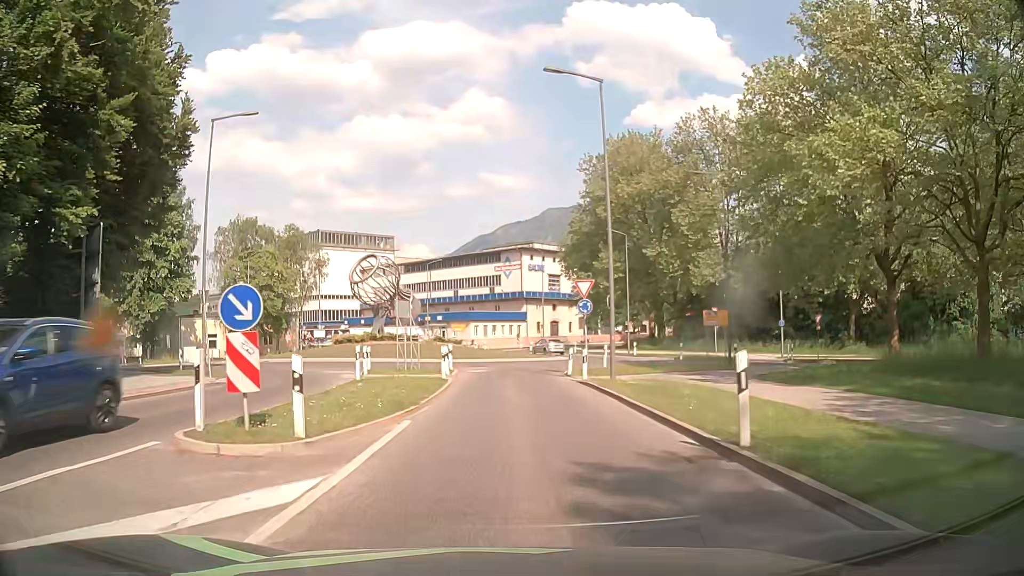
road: primary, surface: asphalt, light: Day
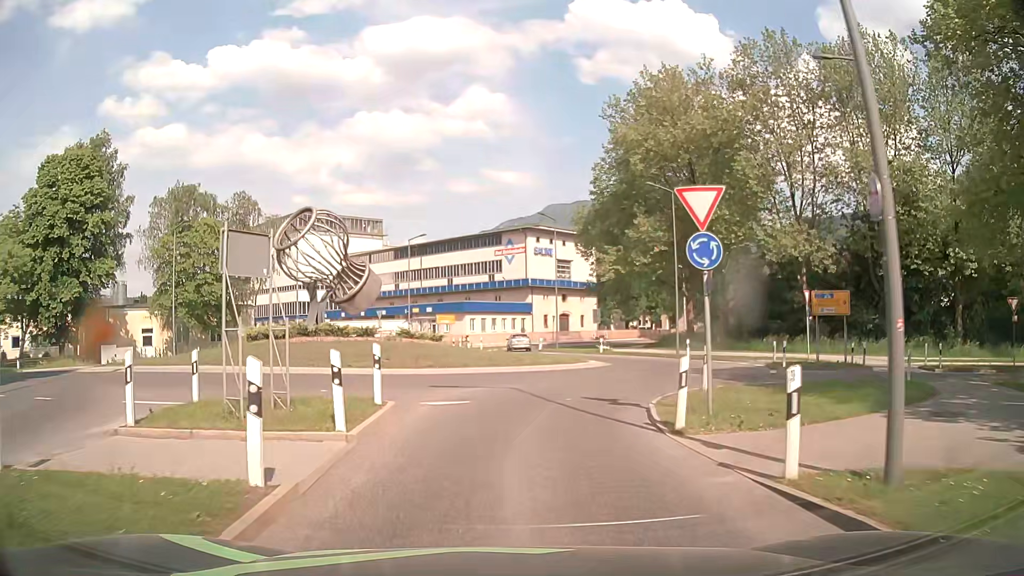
(0.0, +16.2) m; -1°
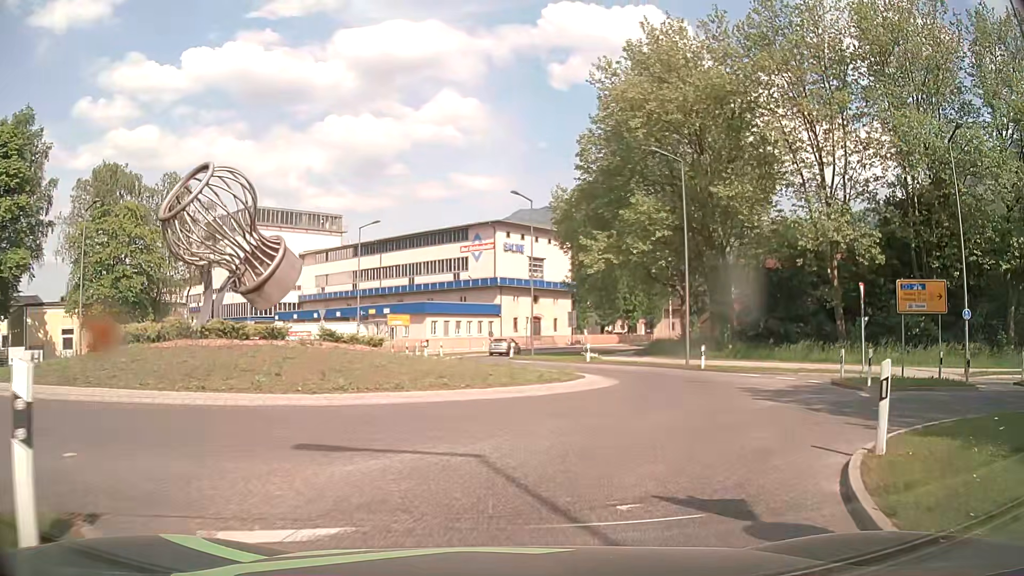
(+0.1, +9.0) m; +3°
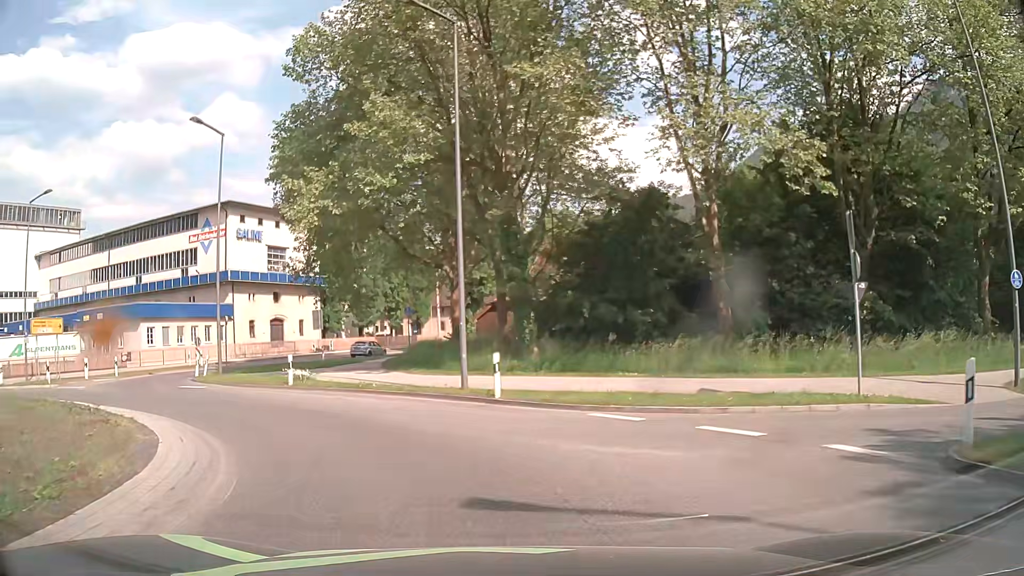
(+3.4, +15.7) m; +19°
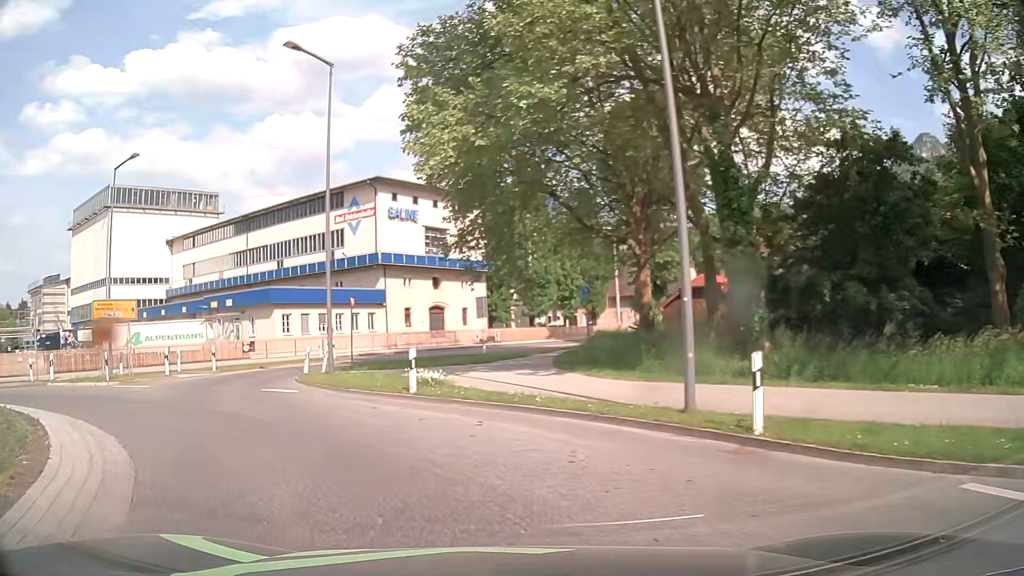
(-0.7, +7.1) m; -14°
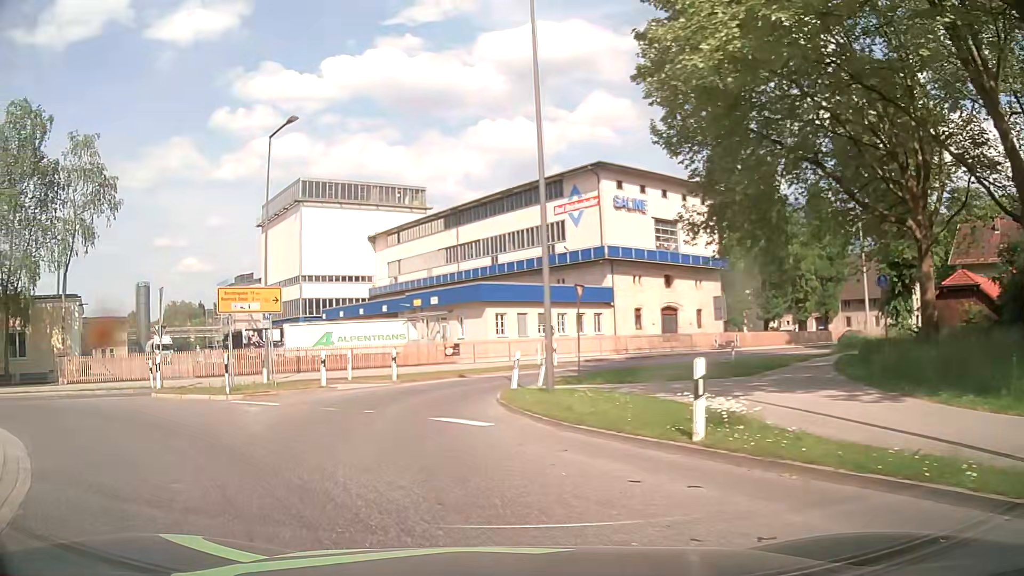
(-1.1, +6.6) m; -19°
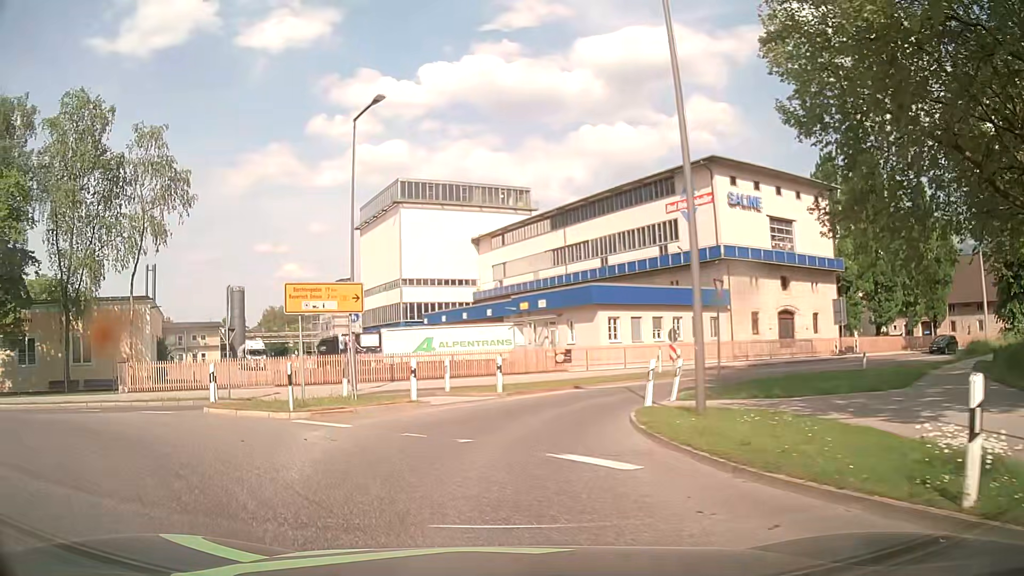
(-0.2, +3.3) m; -9°
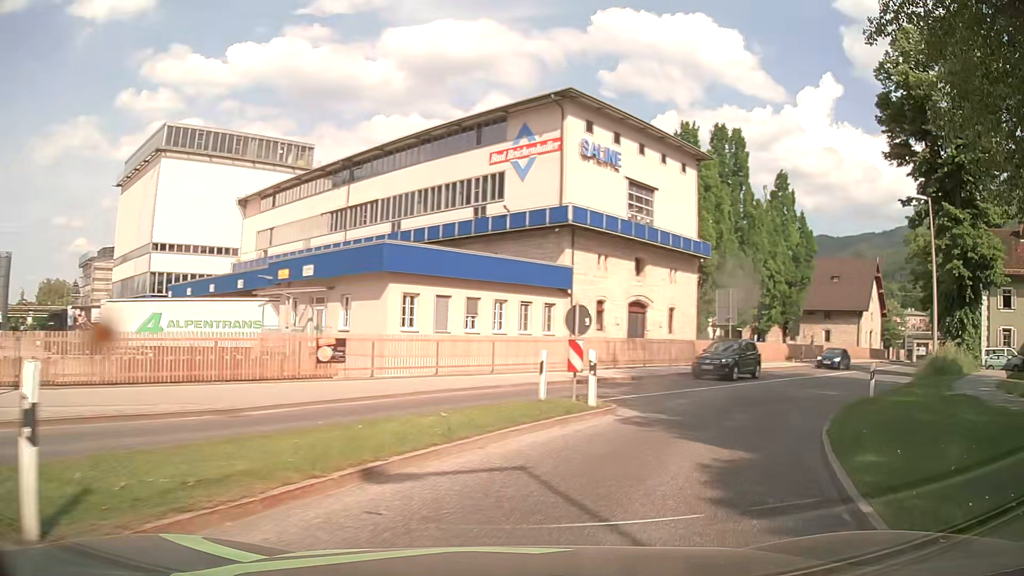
(+0.5, +15.9) m; +18°
(+2, +10) (+7, +18) (+13, +26) (+20, +34) (+26, +41) (+33, +49) (+40, +56) (+47, +63) (+54, +70) (+61, +77) m
